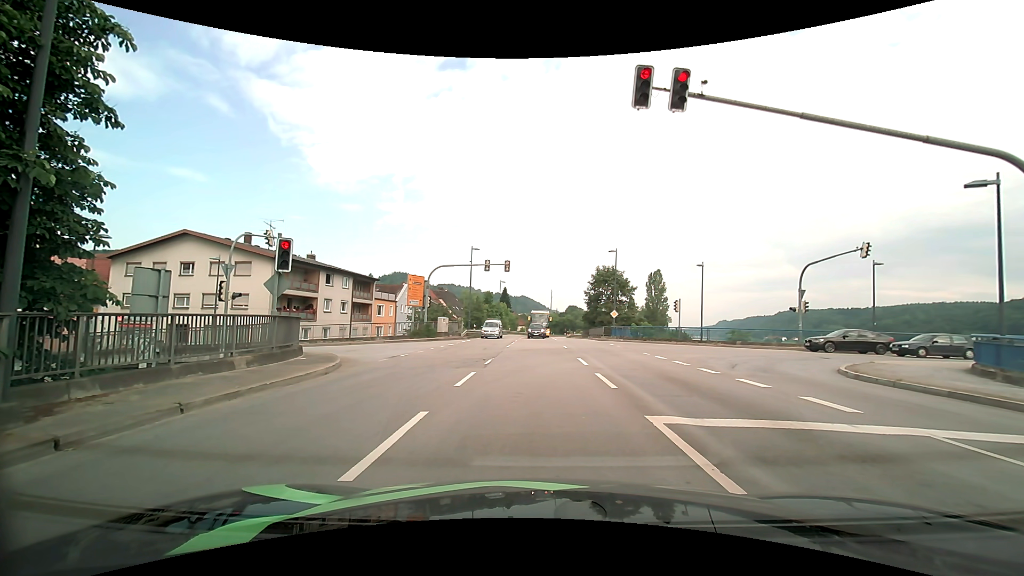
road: primary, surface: asphalt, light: Day
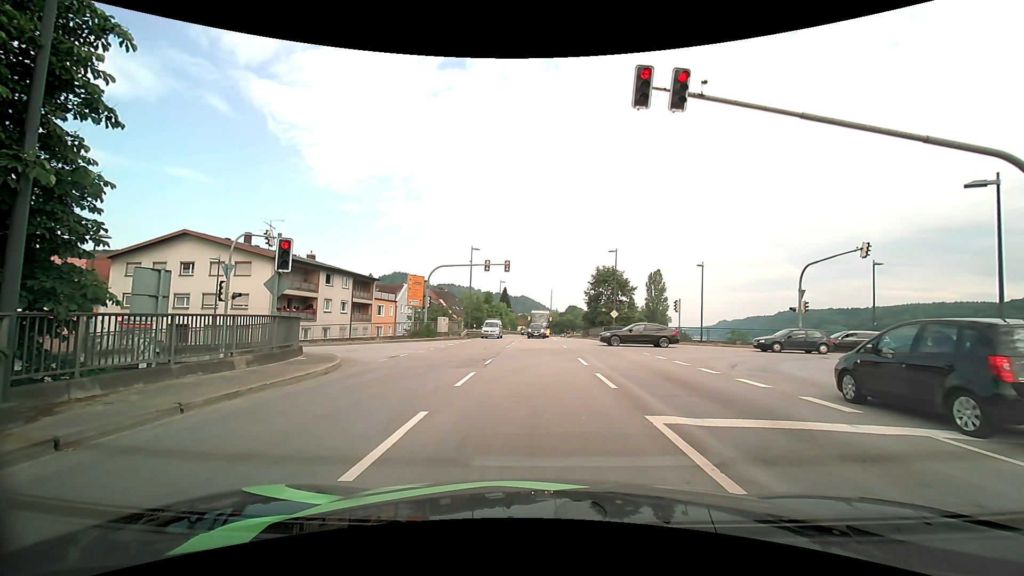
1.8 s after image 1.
(0.0, 0.0) m; 0°
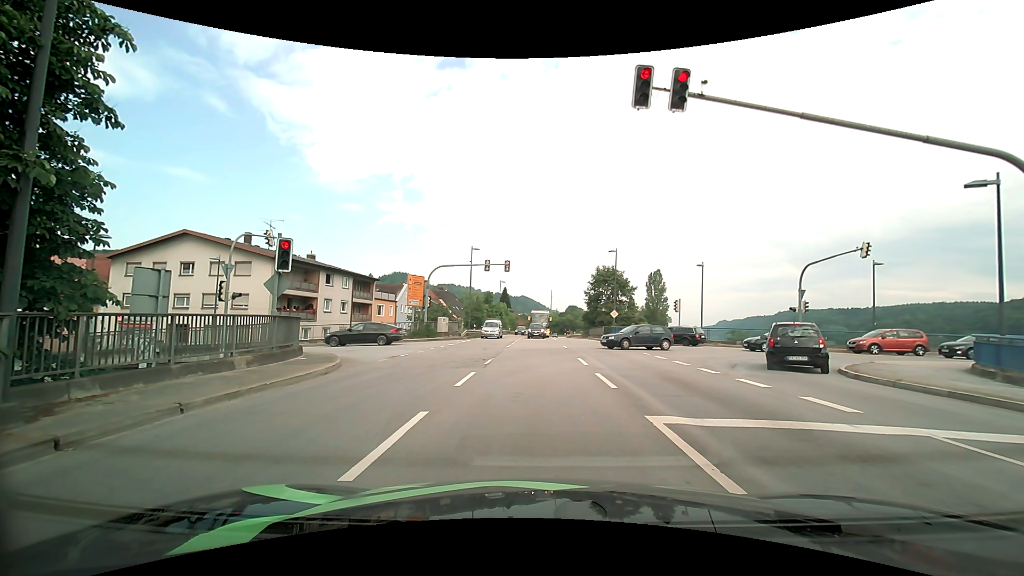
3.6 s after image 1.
(0.0, 0.0) m; 0°
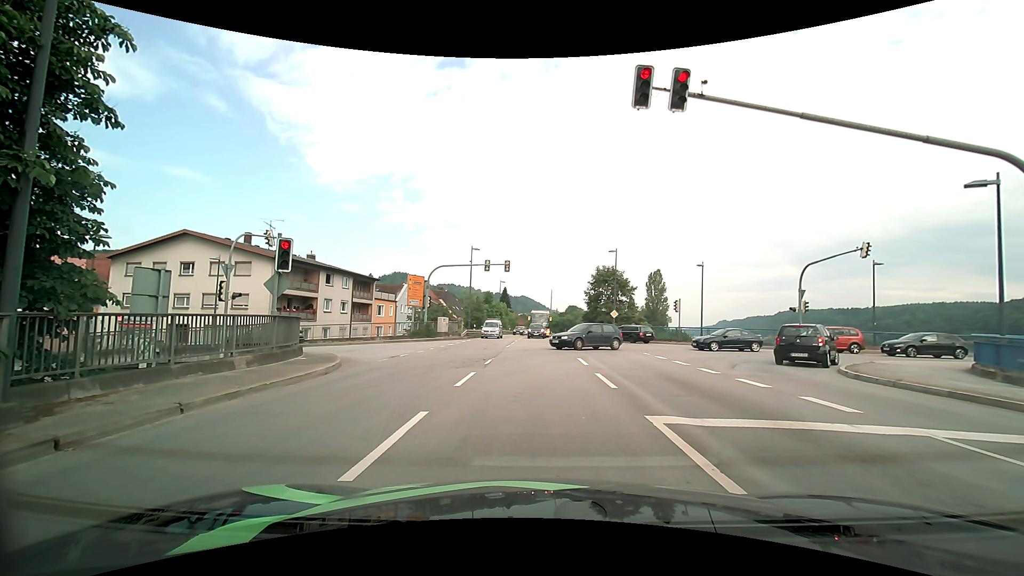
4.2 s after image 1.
(0.0, 0.0) m; 0°
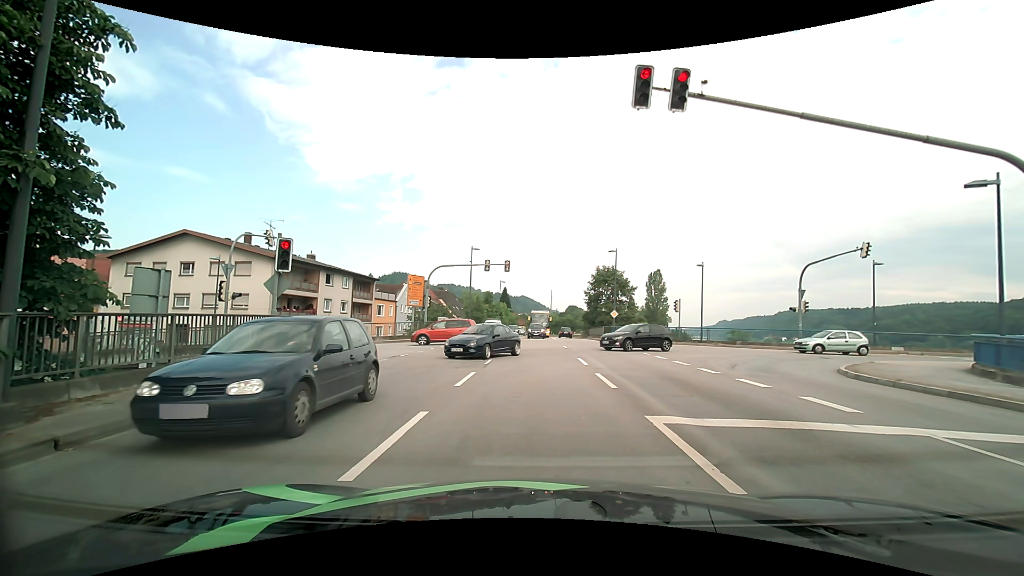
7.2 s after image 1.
(0.0, 0.0) m; 0°
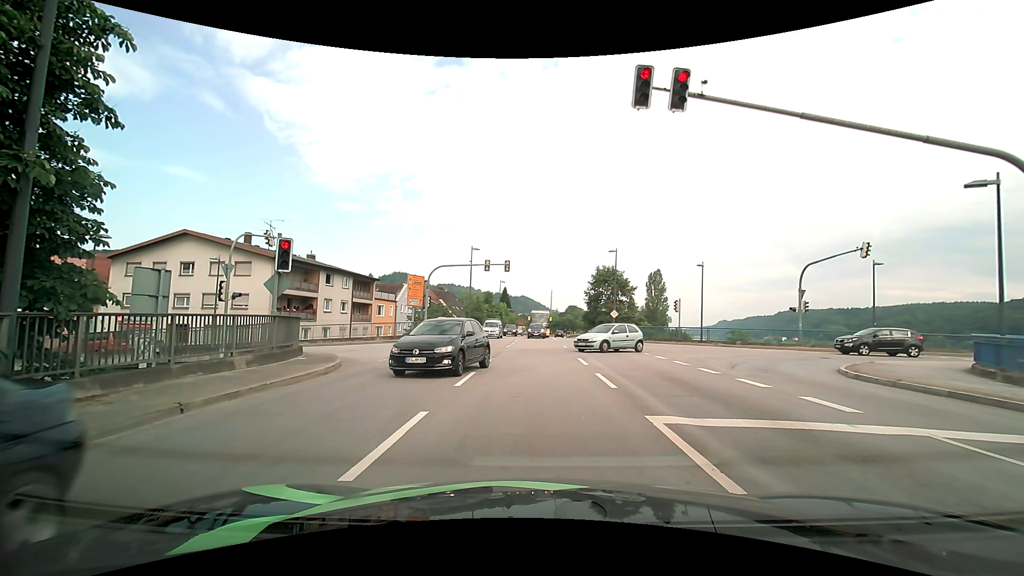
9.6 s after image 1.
(0.0, 0.0) m; 0°
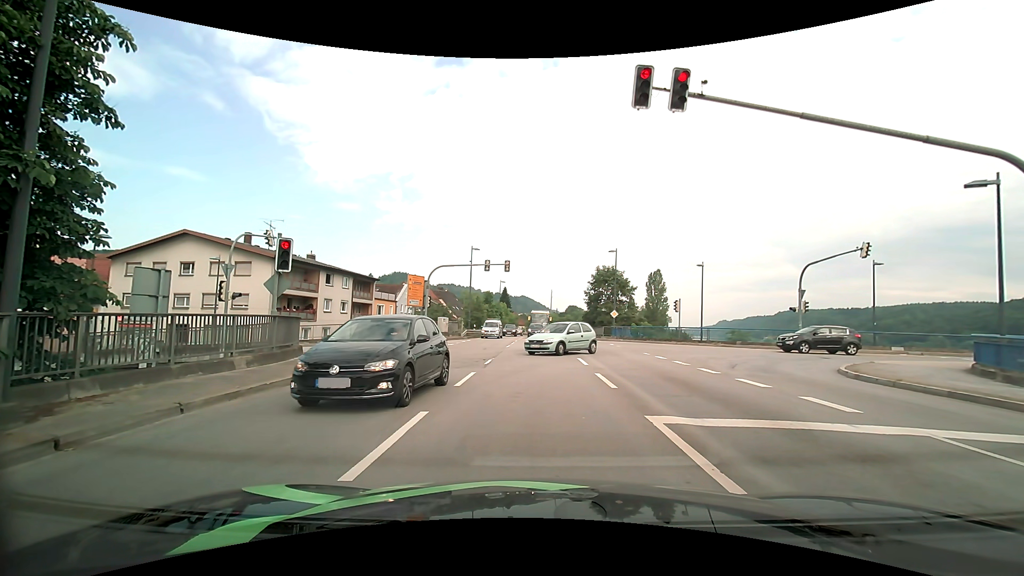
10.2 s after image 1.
(0.0, 0.0) m; 0°
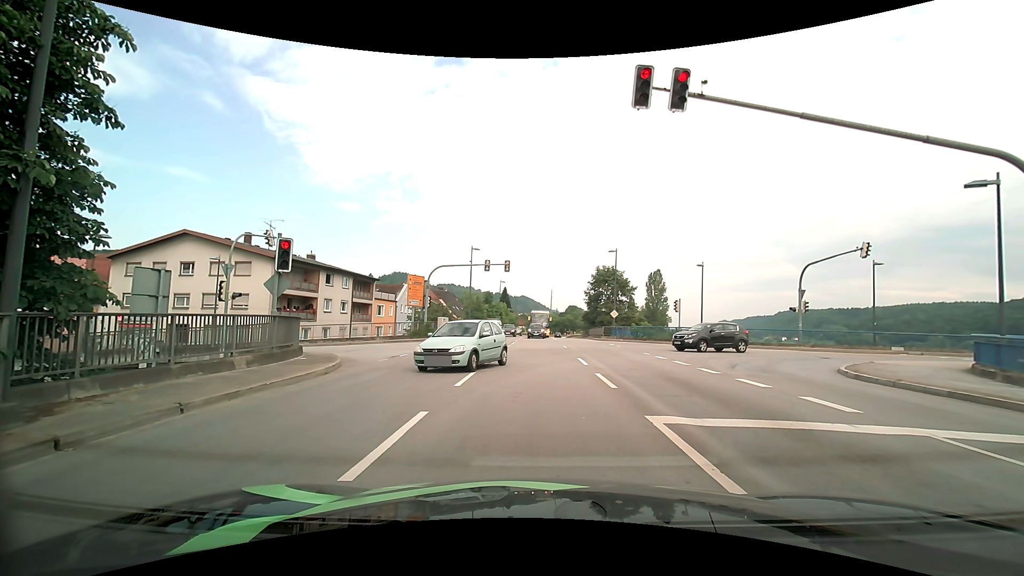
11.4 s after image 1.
(0.0, 0.0) m; 0°
